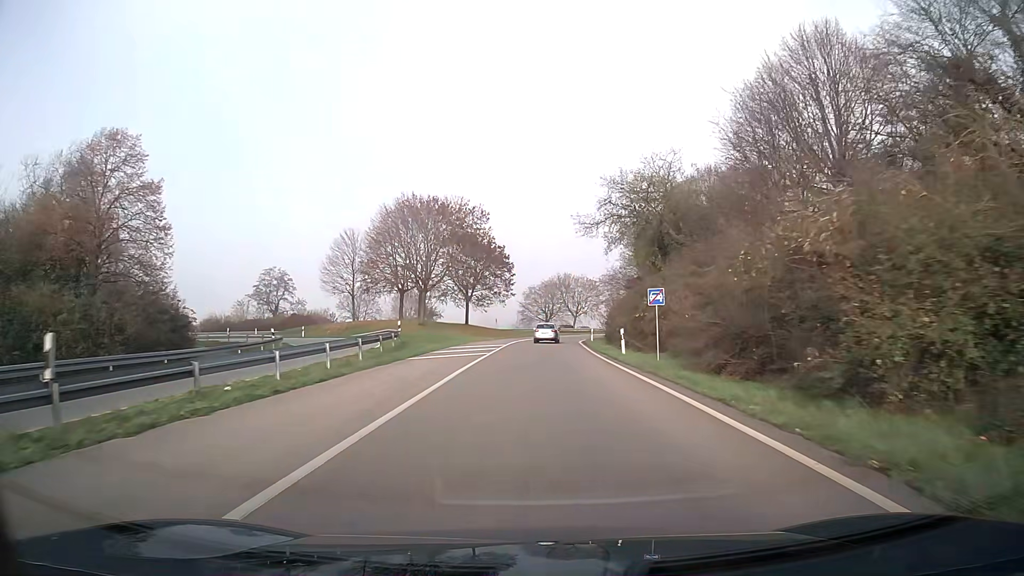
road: trunk_link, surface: asphalt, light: Day
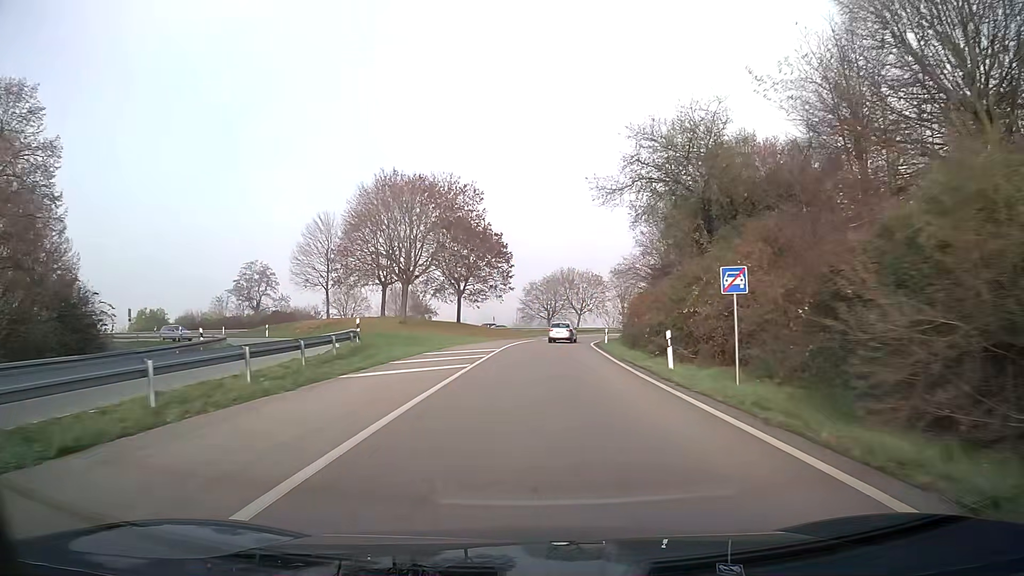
(0.0, +9.7) m; 0°
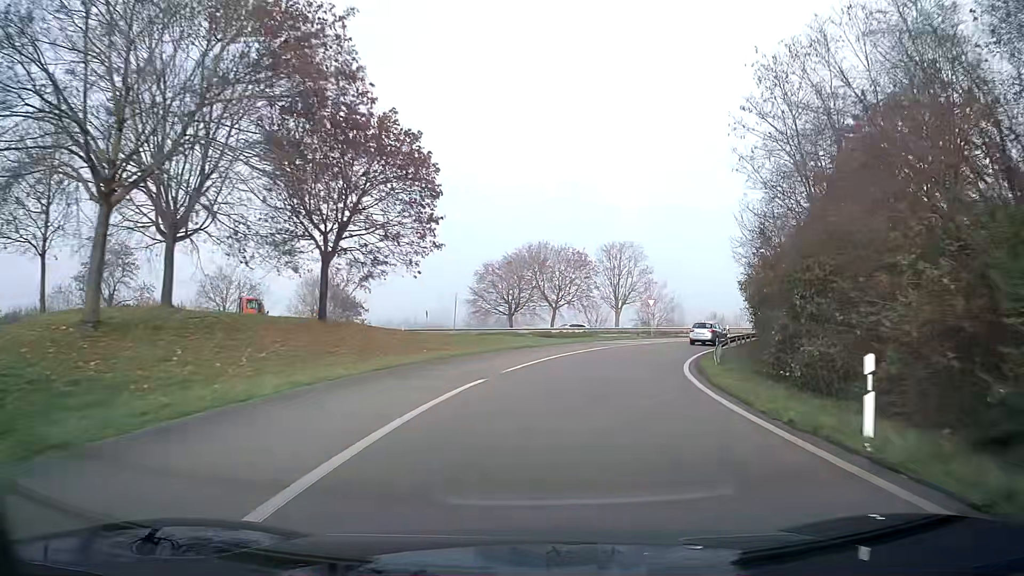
(+0.7, +36.9) m; +5°
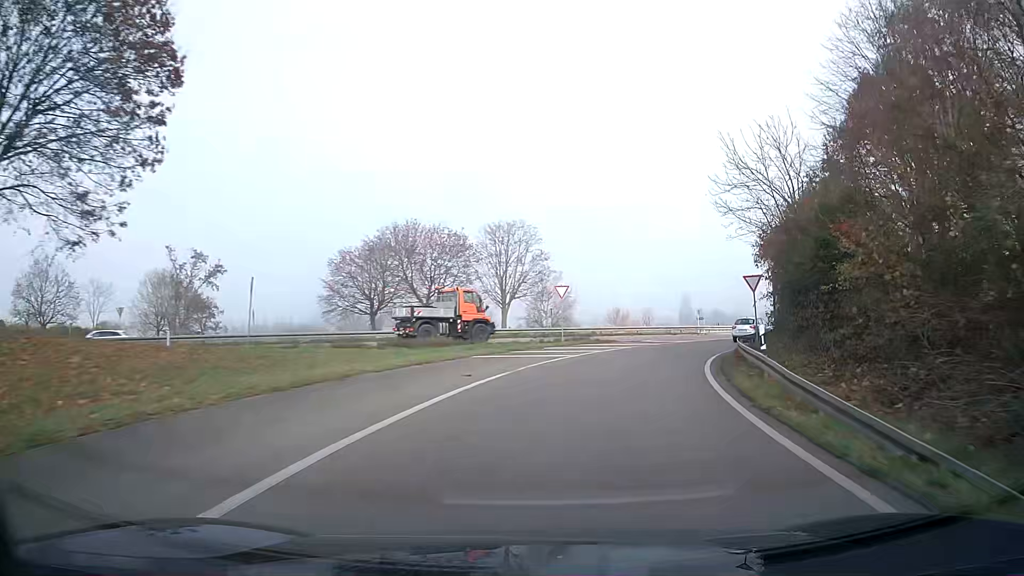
(+1.5, +17.5) m; +11°
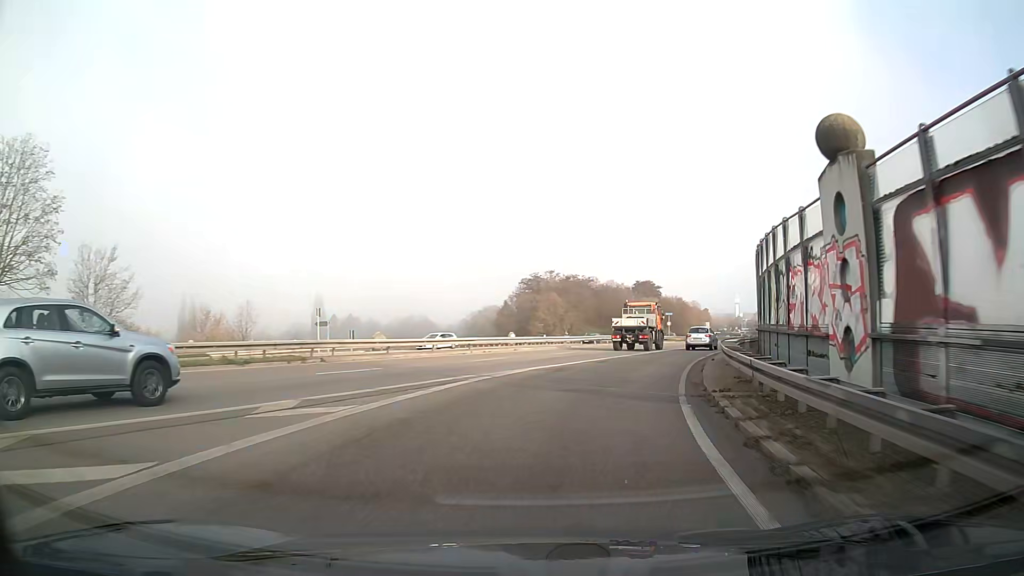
(+8.8, +33.2) m; +30°
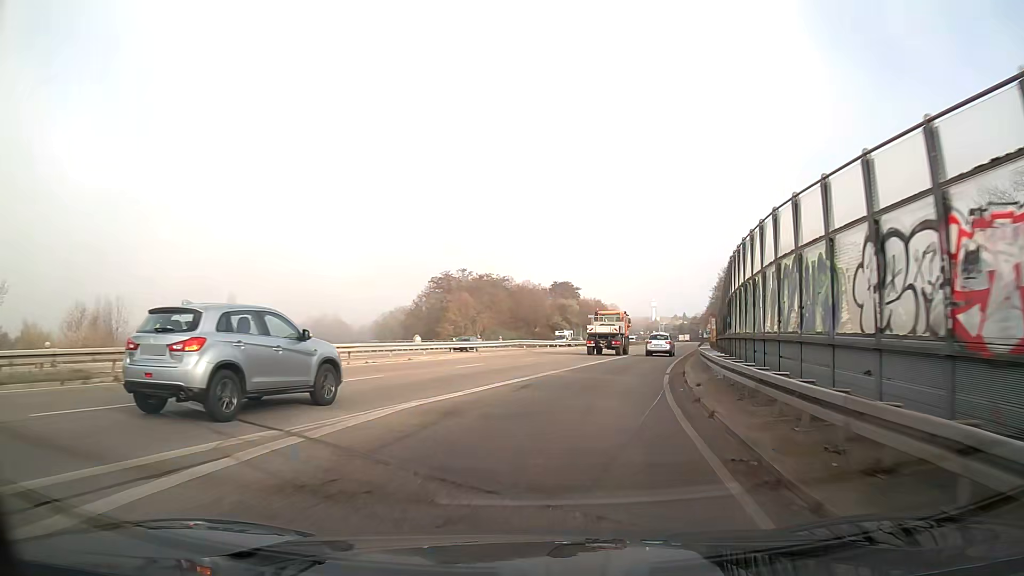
(+0.5, +8.7) m; +7°
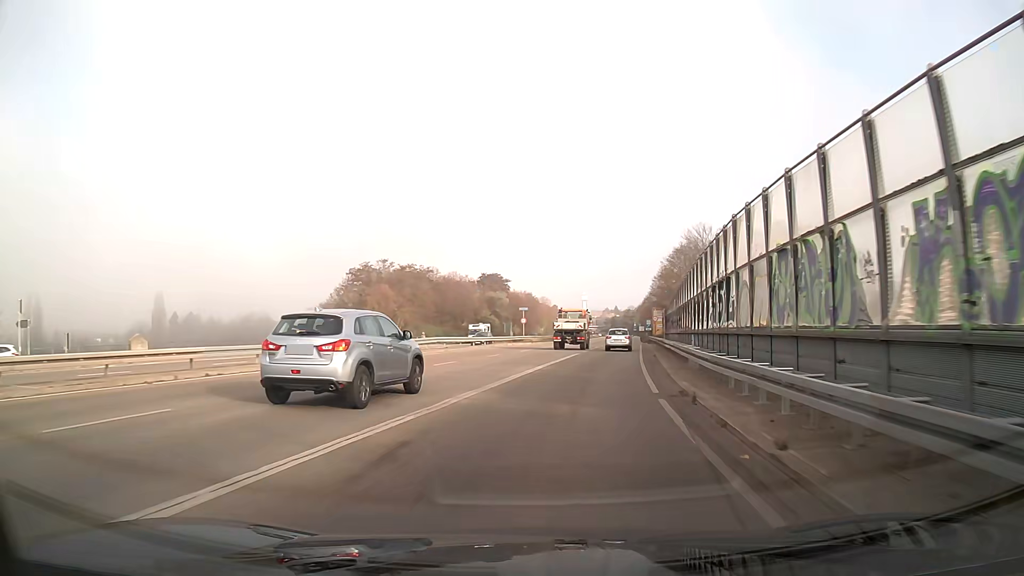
(+0.4, +8.8) m; +5°
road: trunk
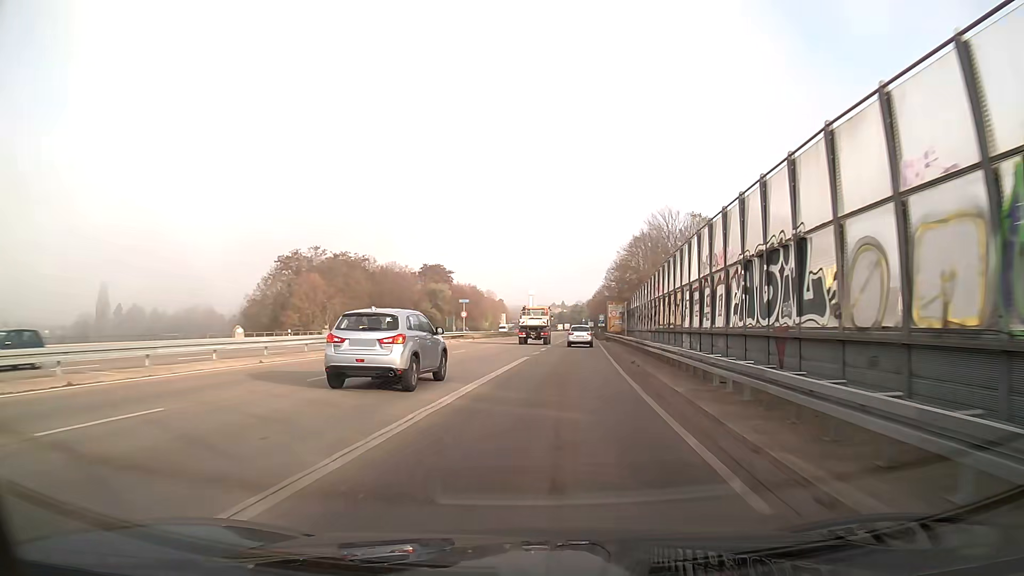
(+0.4, +9.1) m; +4°
